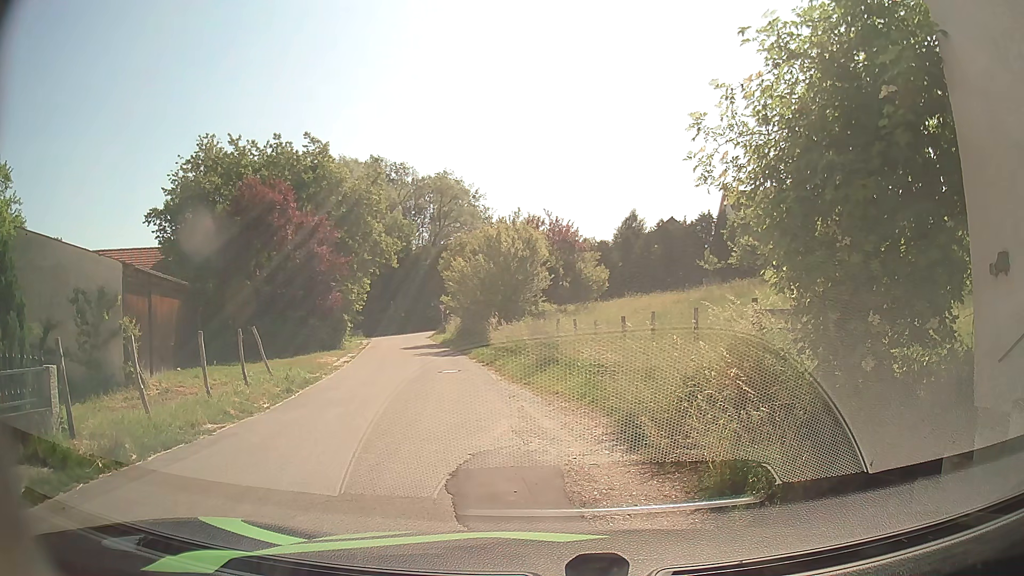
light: Day
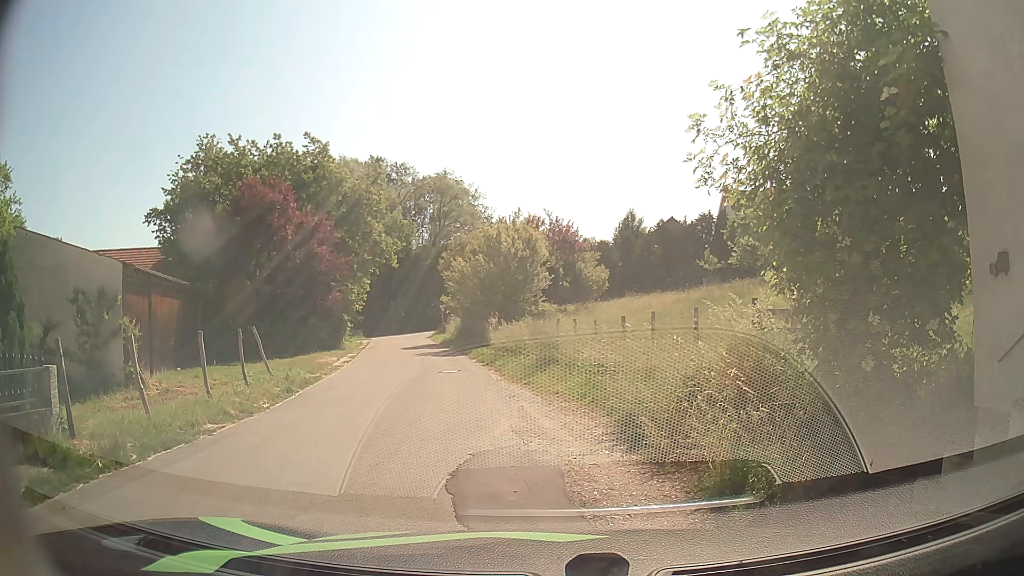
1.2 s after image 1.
(0.0, 0.0) m; 0°
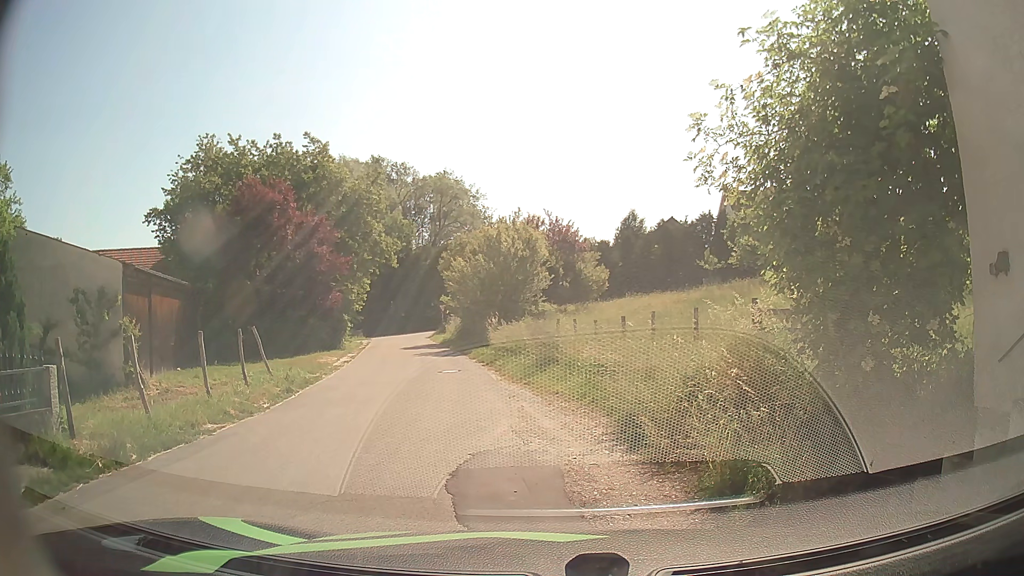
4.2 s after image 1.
(0.0, 0.0) m; 0°
